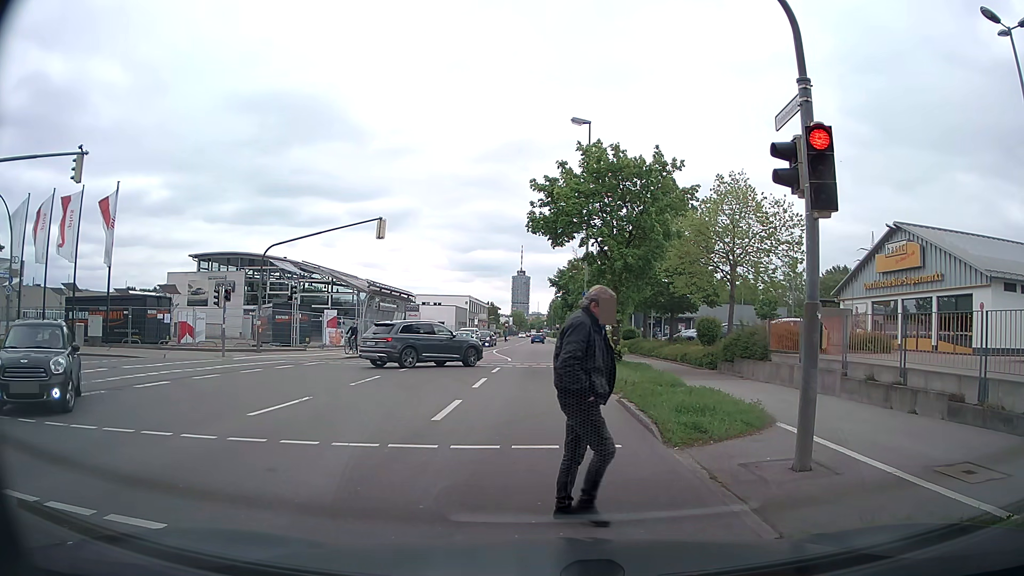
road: secondary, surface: asphalt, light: Day
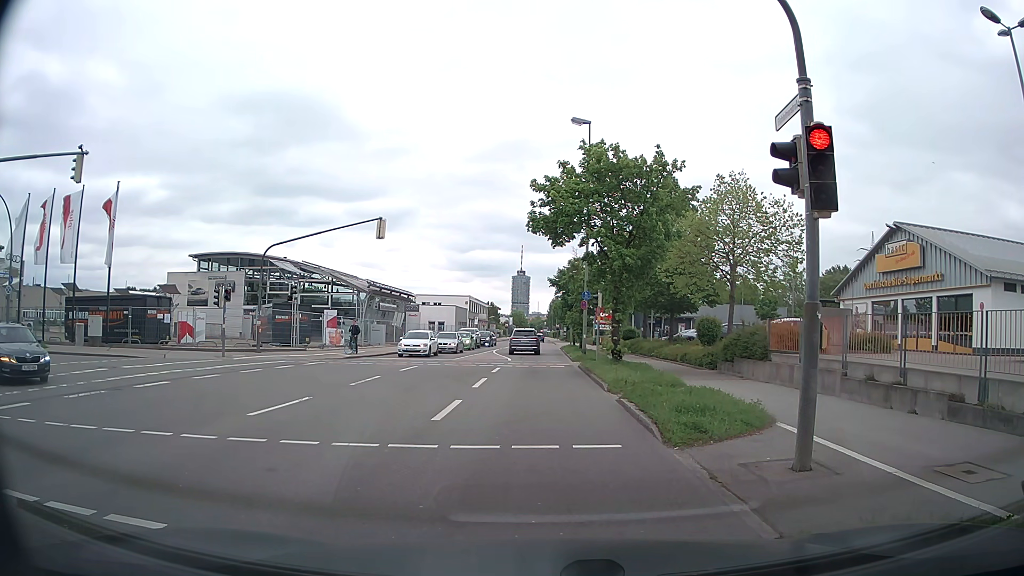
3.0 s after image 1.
(0.0, 0.0) m; 0°
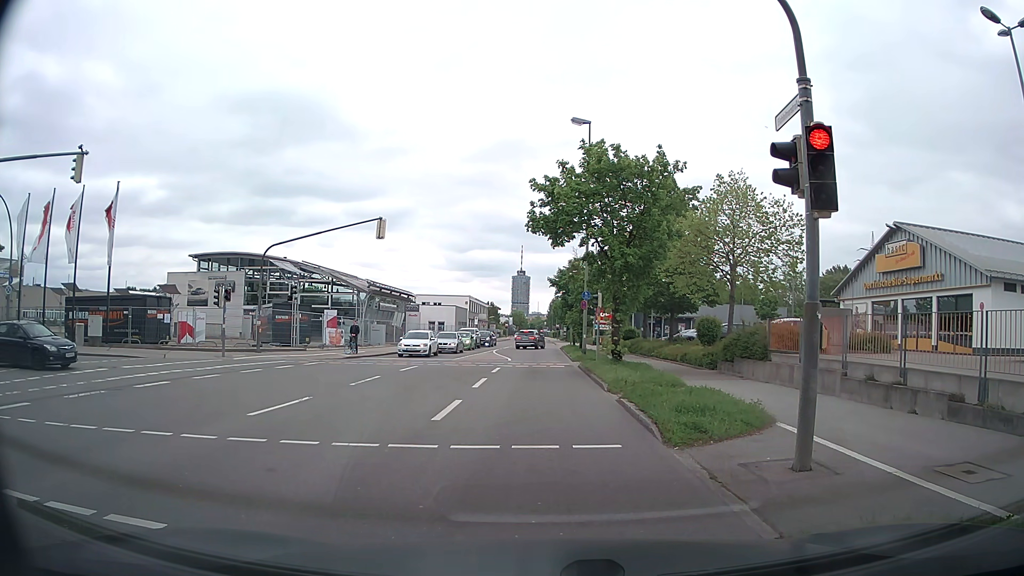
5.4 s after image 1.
(0.0, 0.0) m; 0°
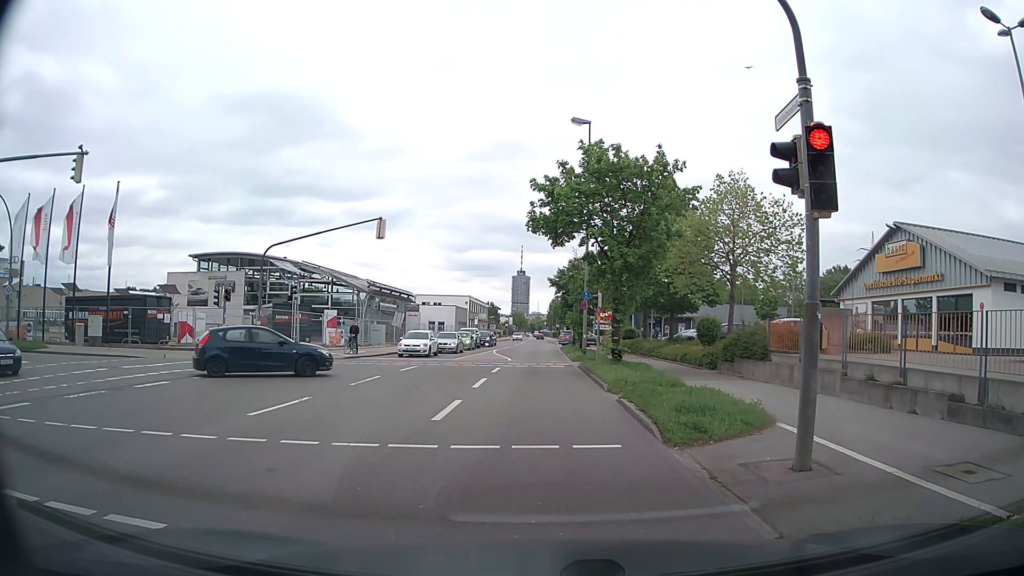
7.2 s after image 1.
(0.0, 0.0) m; 0°
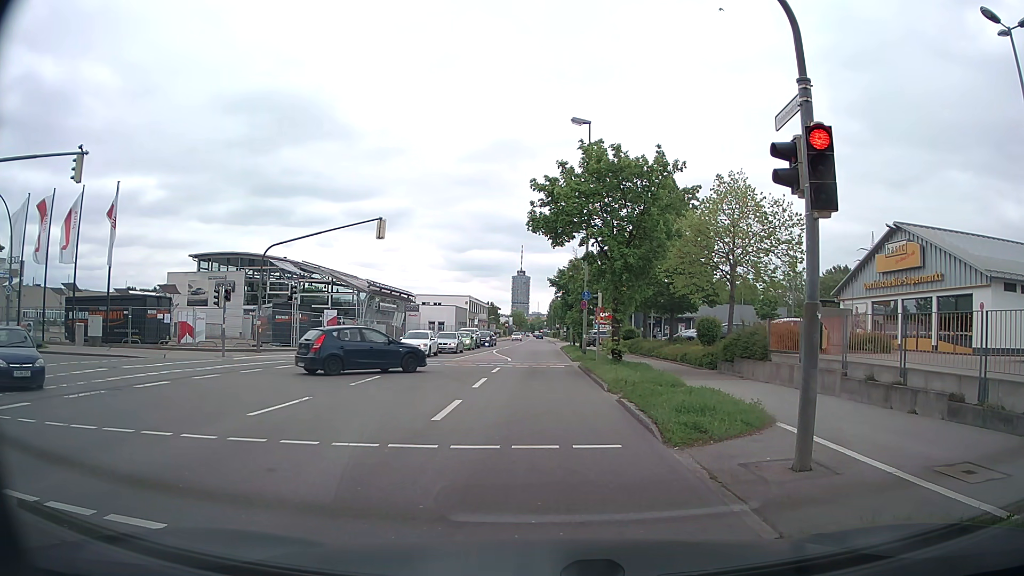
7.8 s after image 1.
(0.0, 0.0) m; 0°
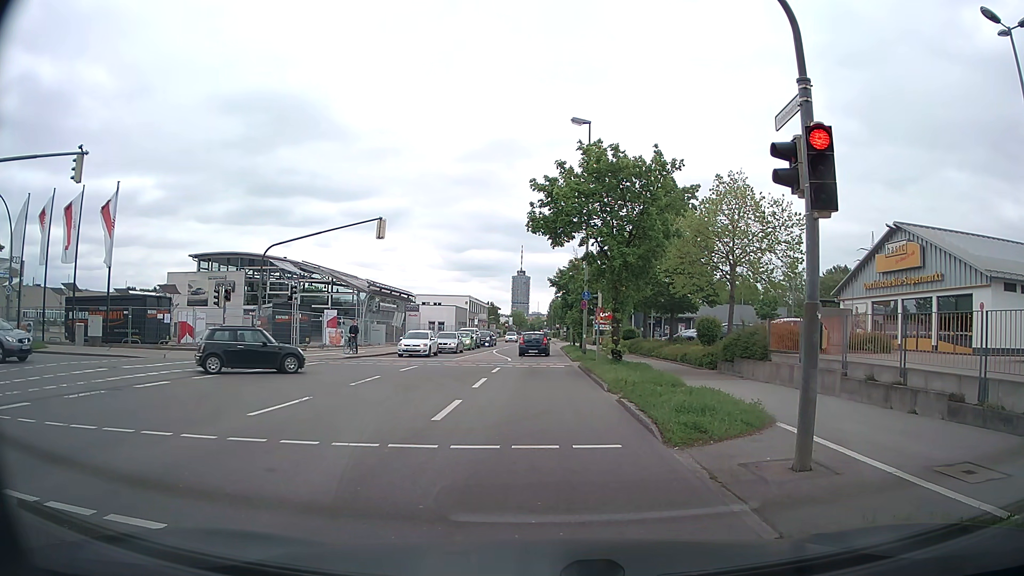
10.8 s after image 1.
(0.0, 0.0) m; 0°
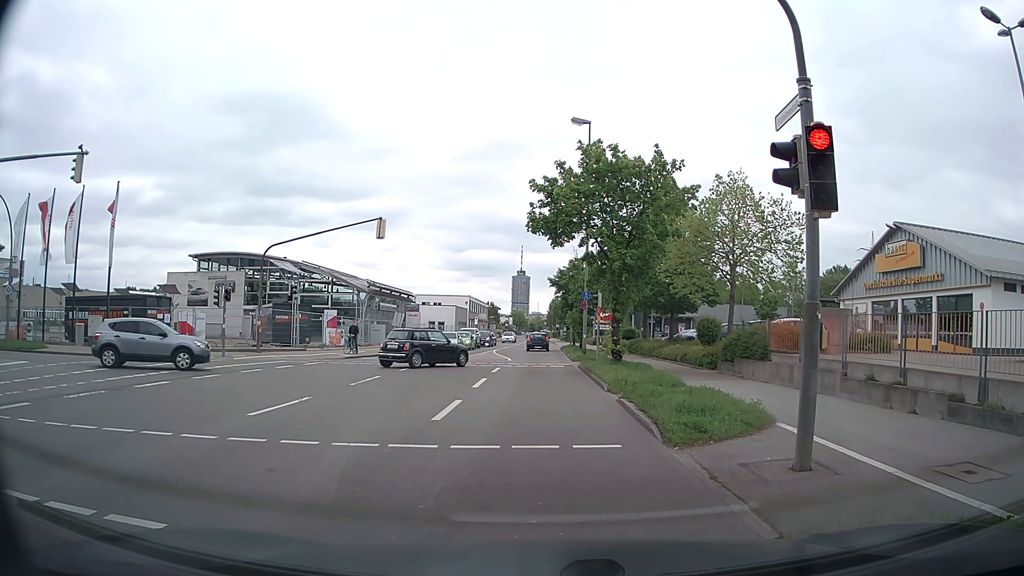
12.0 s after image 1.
(0.0, 0.0) m; 0°
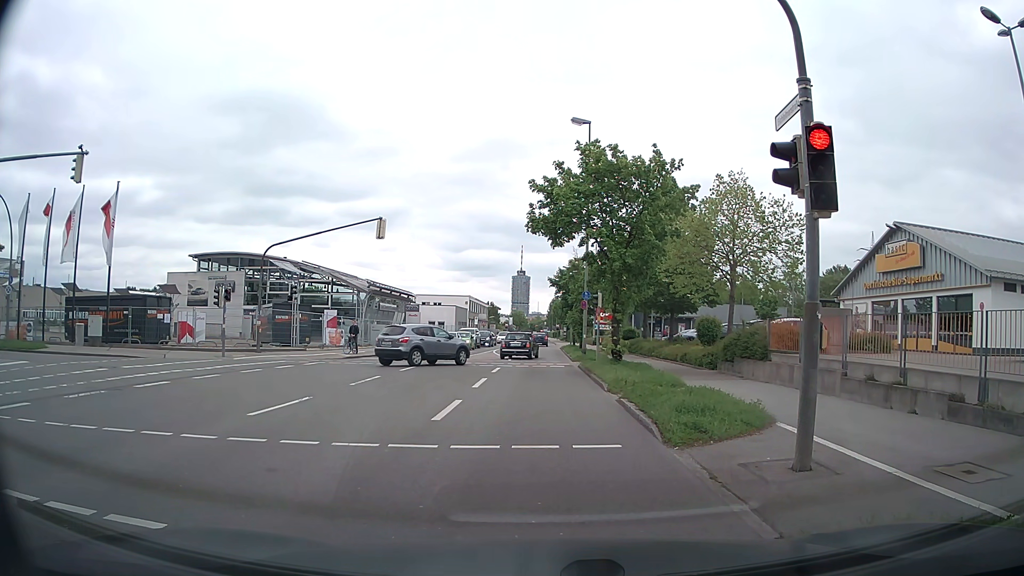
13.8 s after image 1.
(0.0, 0.0) m; 0°
(0, +10) (-1, +20) (-1, +30) (-1, +40) (-2, +50) (-2, +60) (-3, +70) (-3, +80) (-3, +90) (-4, +100) m
